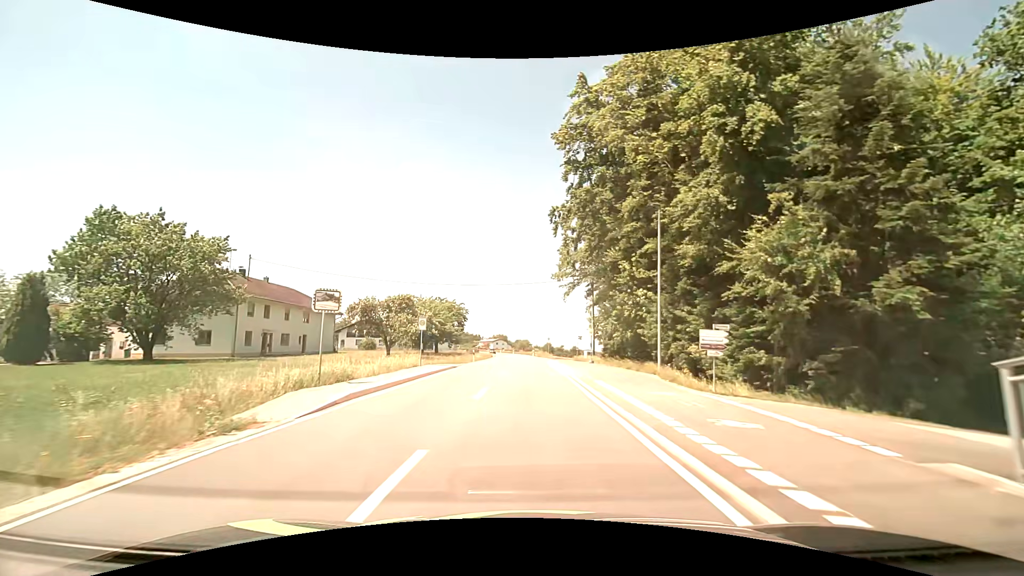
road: tertiary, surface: asphalt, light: Day
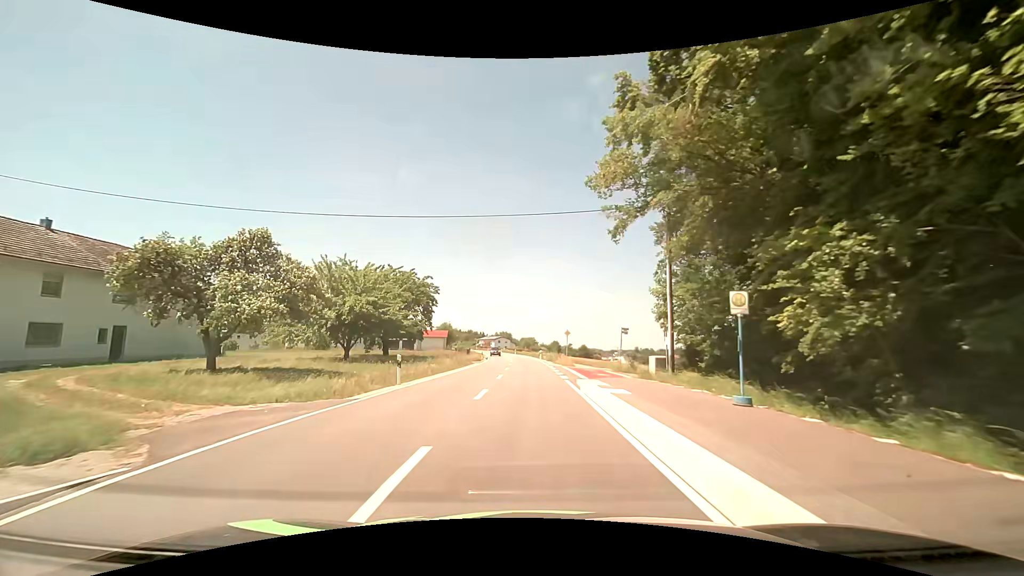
(-0.1, +26.9) m; -1°
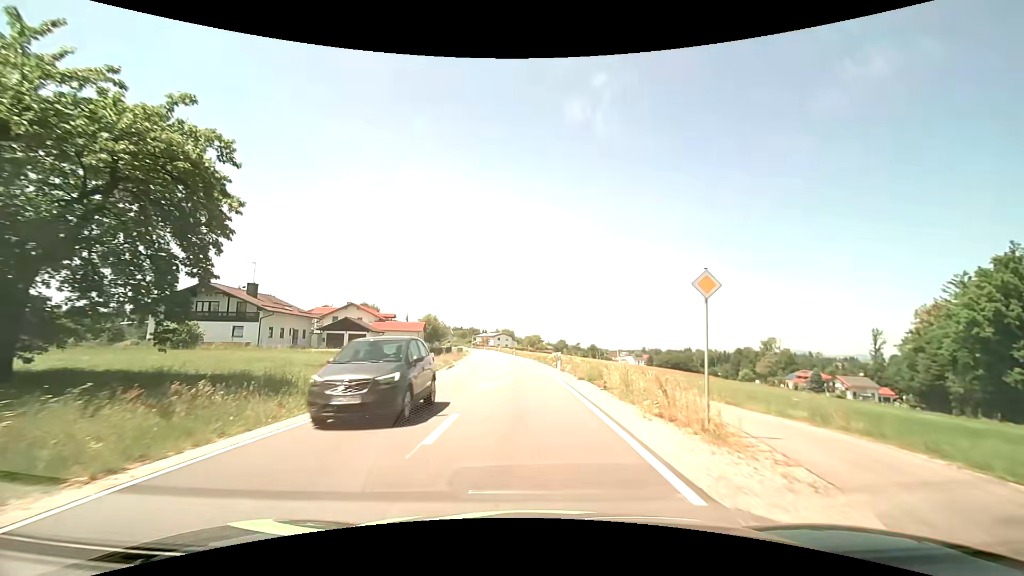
(0.0, +32.5) m; 0°
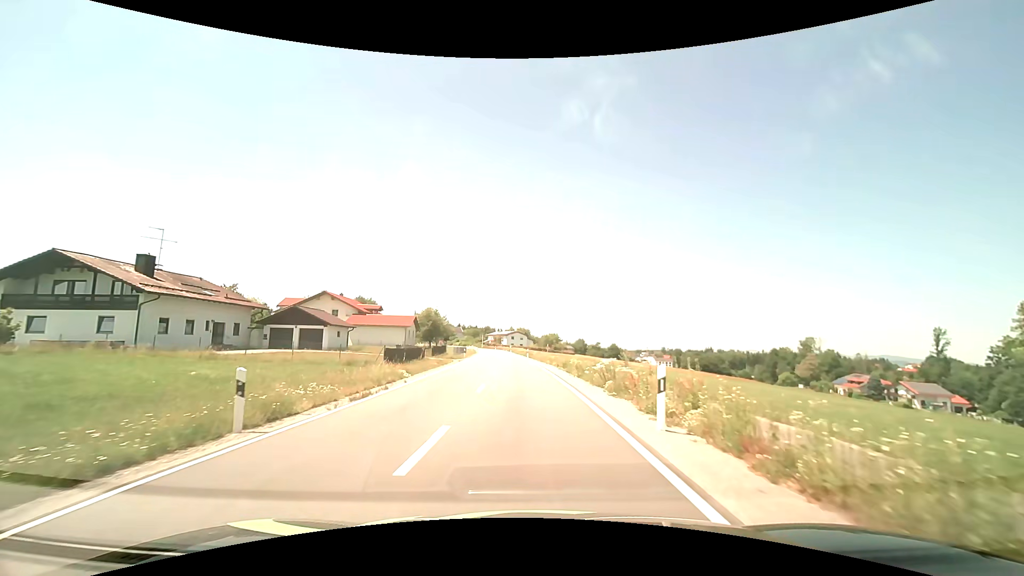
(-0.3, +19.8) m; -2°
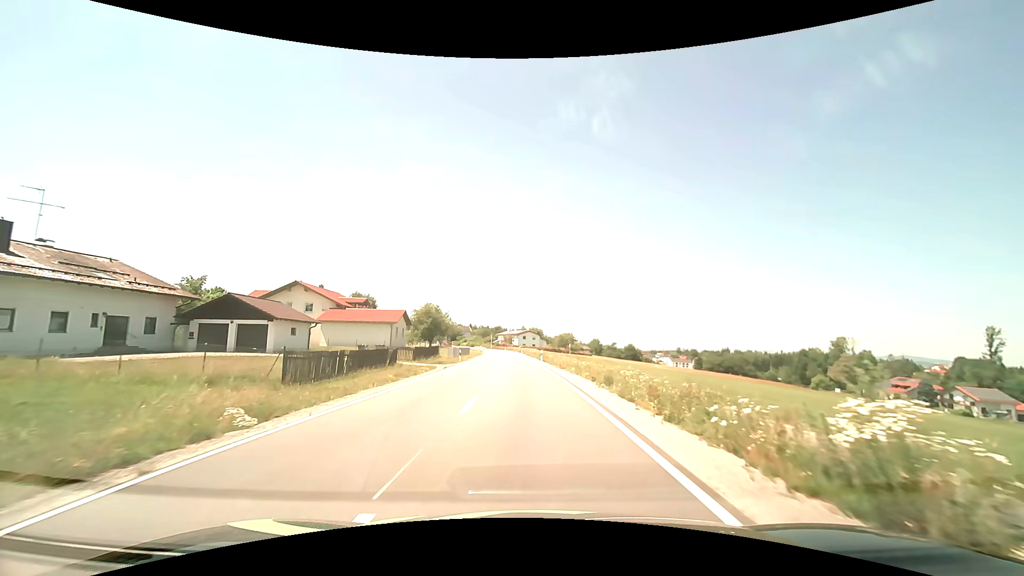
(-0.2, +13.3) m; -2°
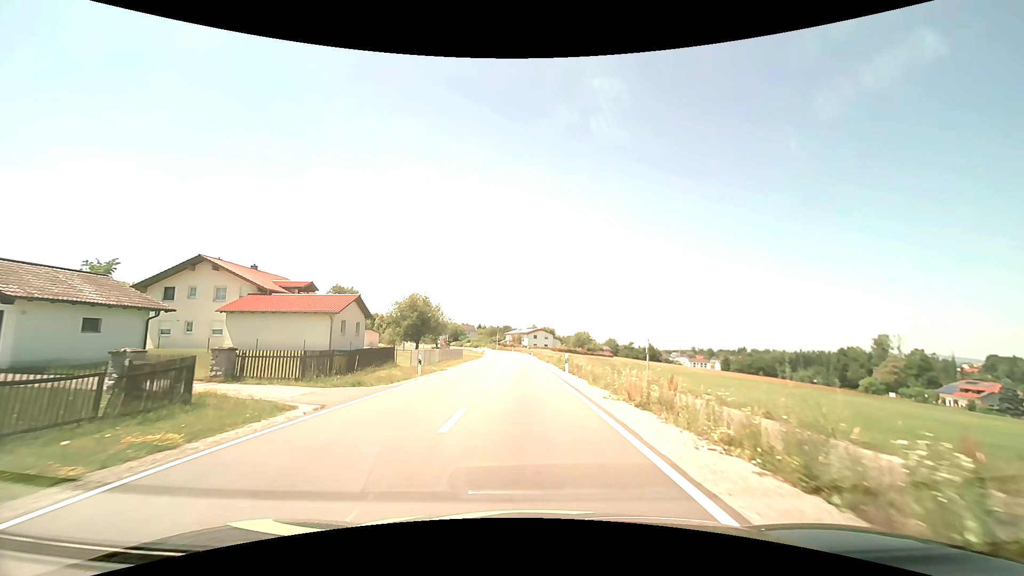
(-0.2, +20.3) m; -1°
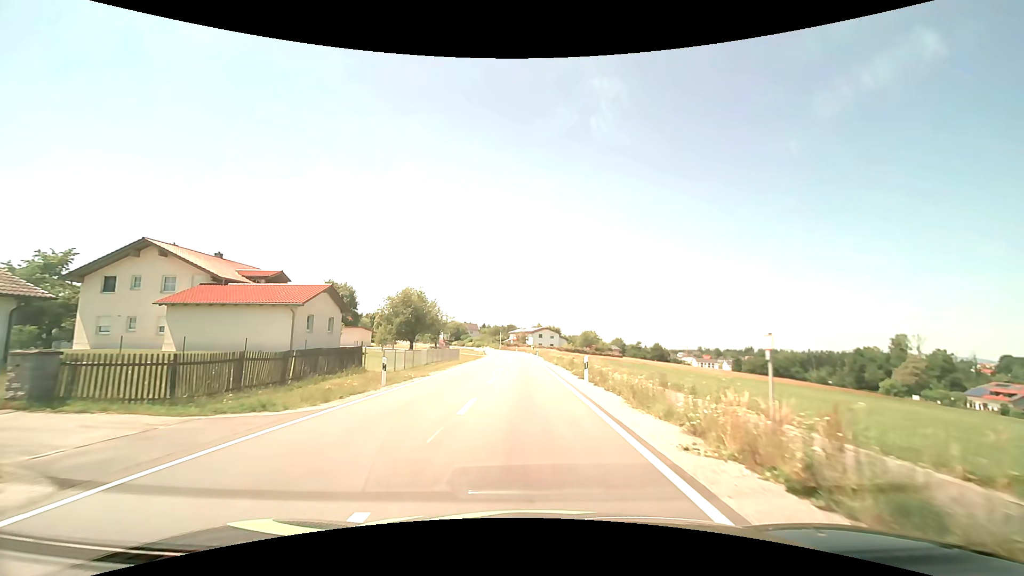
(0.0, +6.9) m; -1°
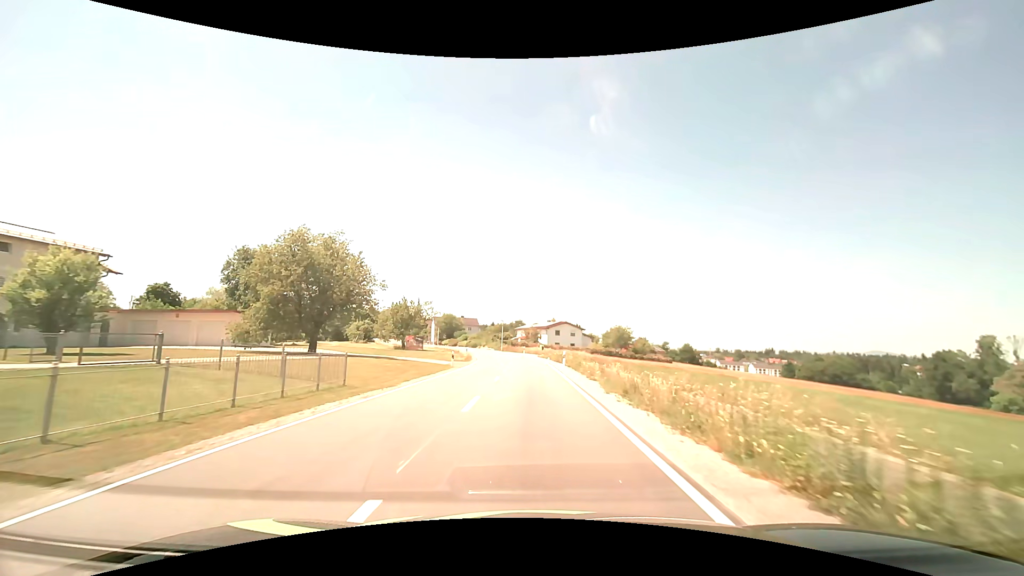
(-0.5, +35.8) m; -1°
